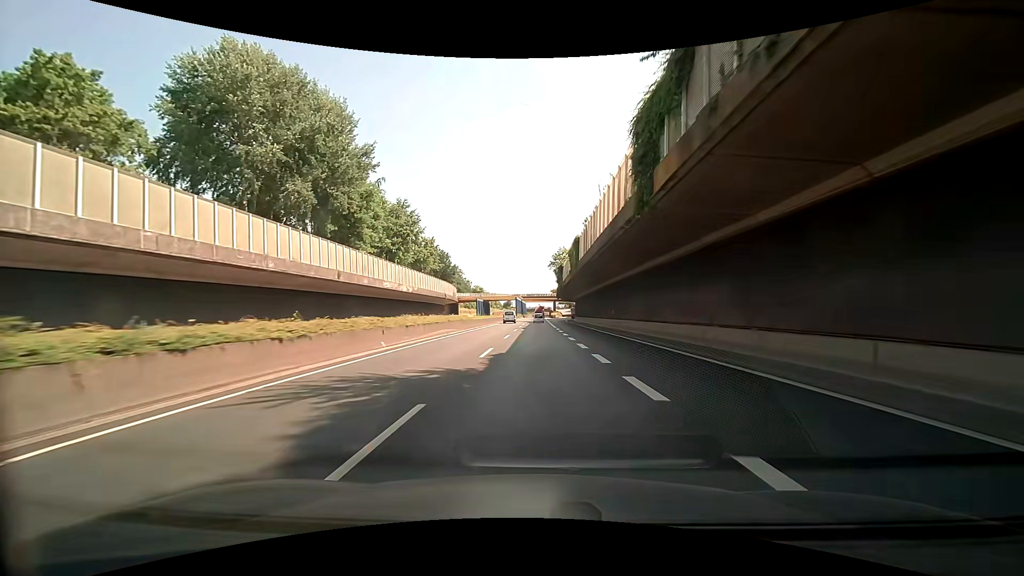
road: trunk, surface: asphalt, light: Day
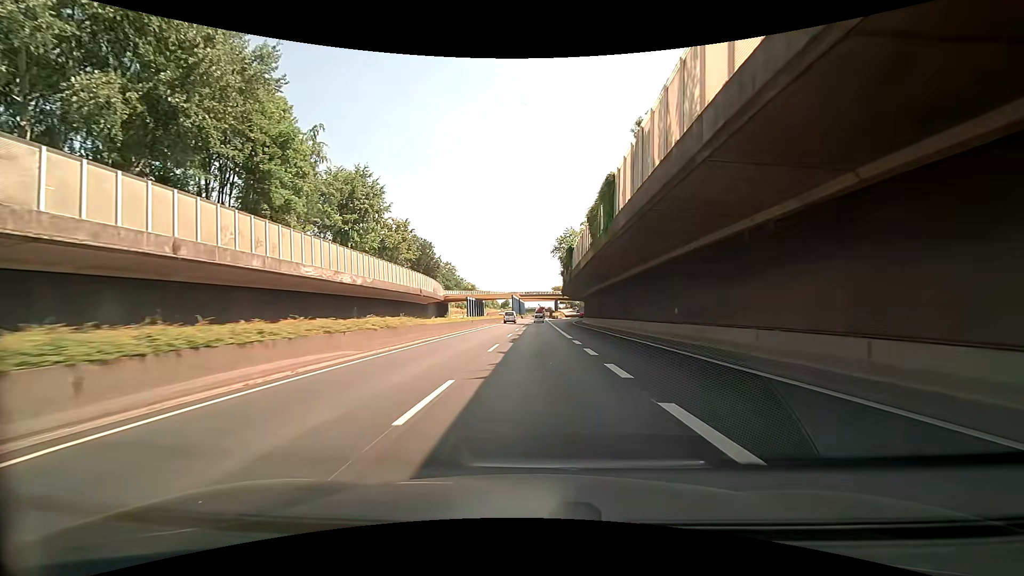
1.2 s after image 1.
(0.0, +21.5) m; 0°
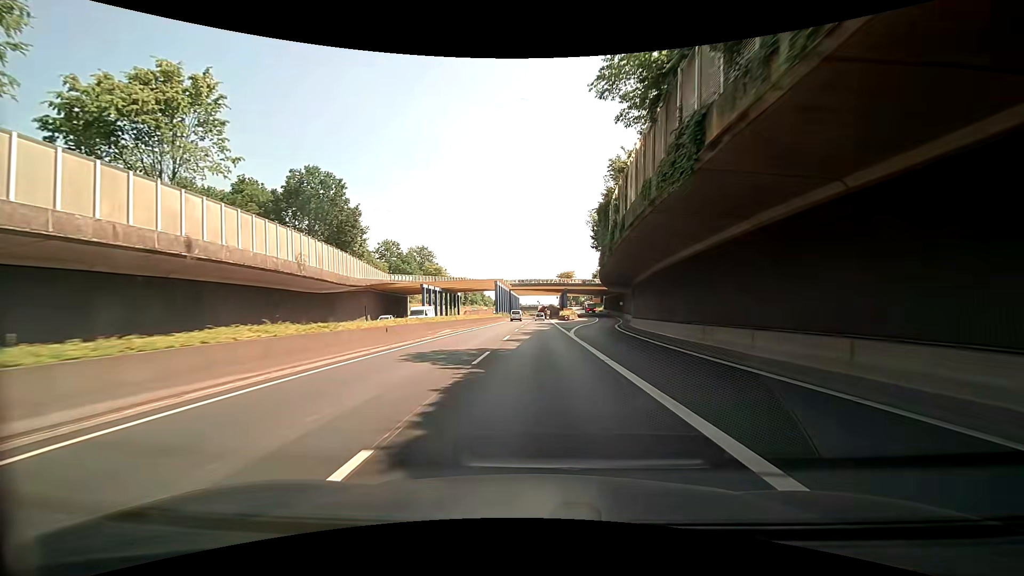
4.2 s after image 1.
(0.0, +53.7) m; 0°
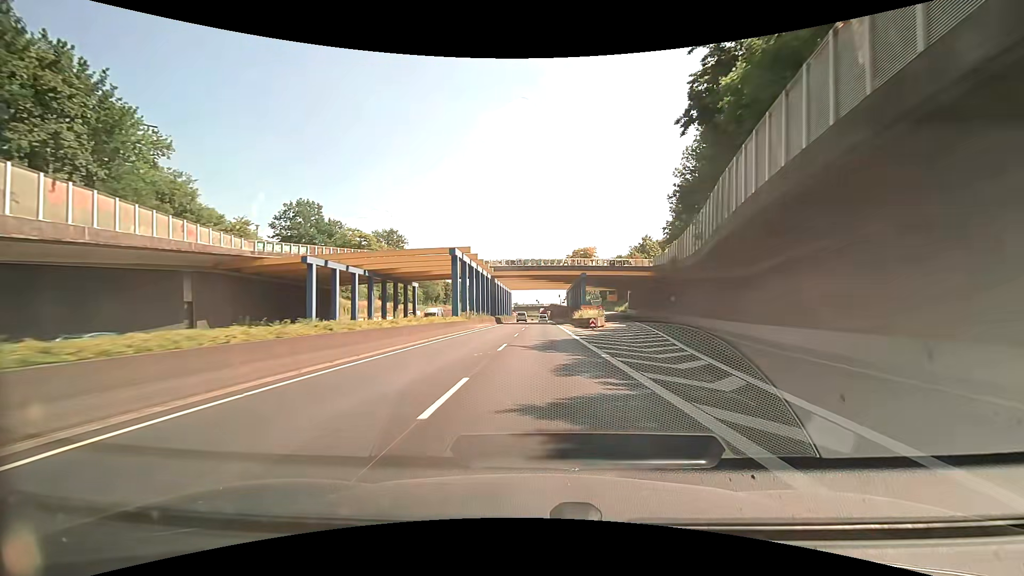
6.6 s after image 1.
(+0.1, +42.9) m; 0°
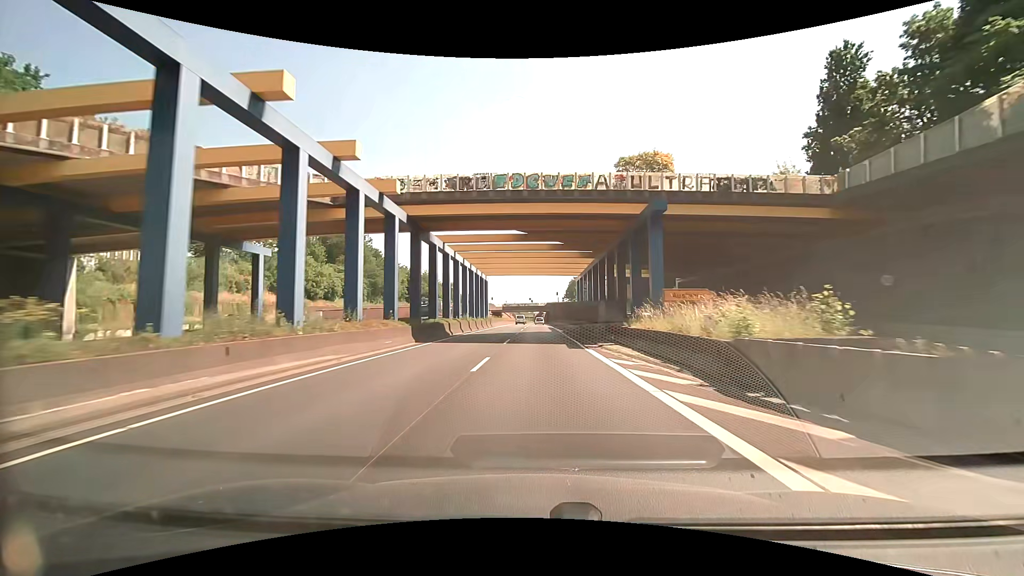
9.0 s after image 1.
(+0.4, +42.9) m; +1°
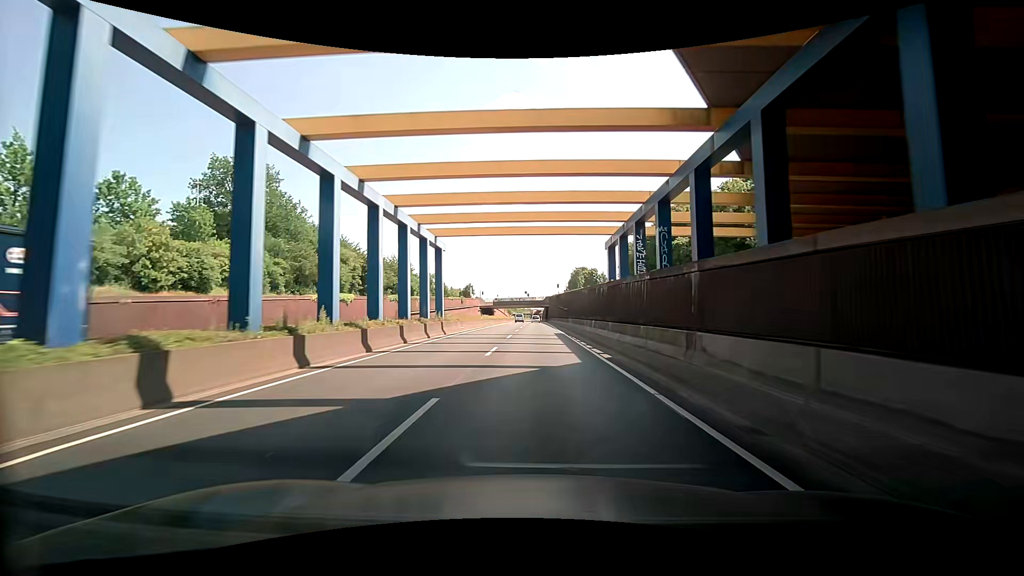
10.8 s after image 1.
(+0.3, +32.2) m; +1°
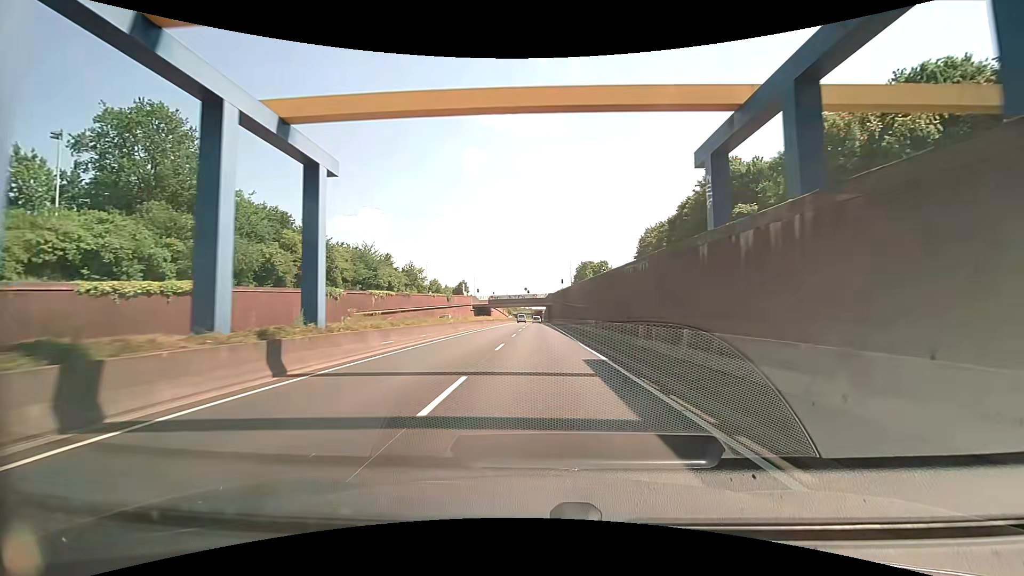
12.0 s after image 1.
(-0.3, +21.5) m; 0°
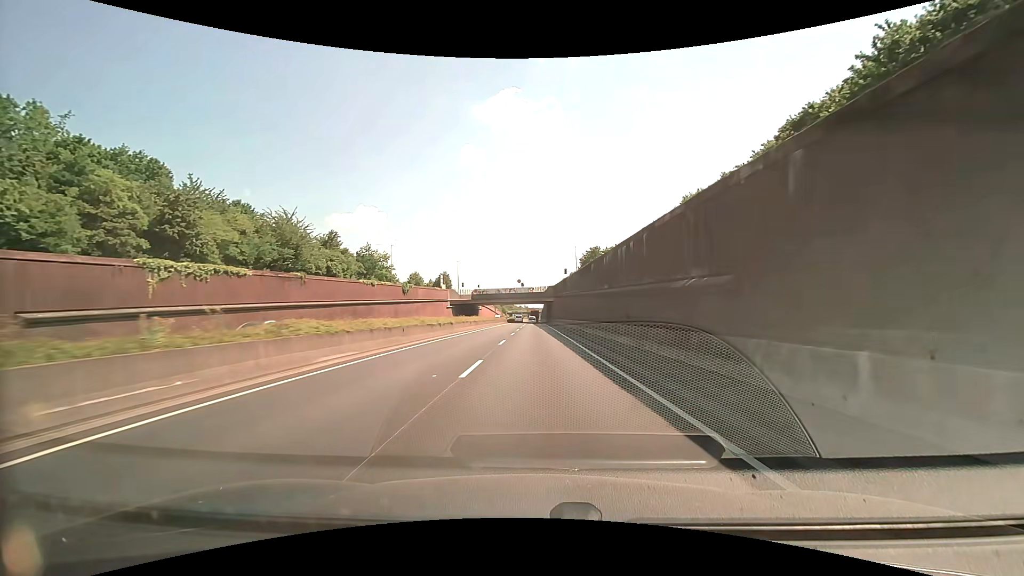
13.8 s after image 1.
(-0.3, +32.4) m; 0°
(0, +10) (0, +20) (0, +30) (0, +40) (0, +50) (0, +60) (0, +70) (0, +80) (0, +90) (0, +100) m
